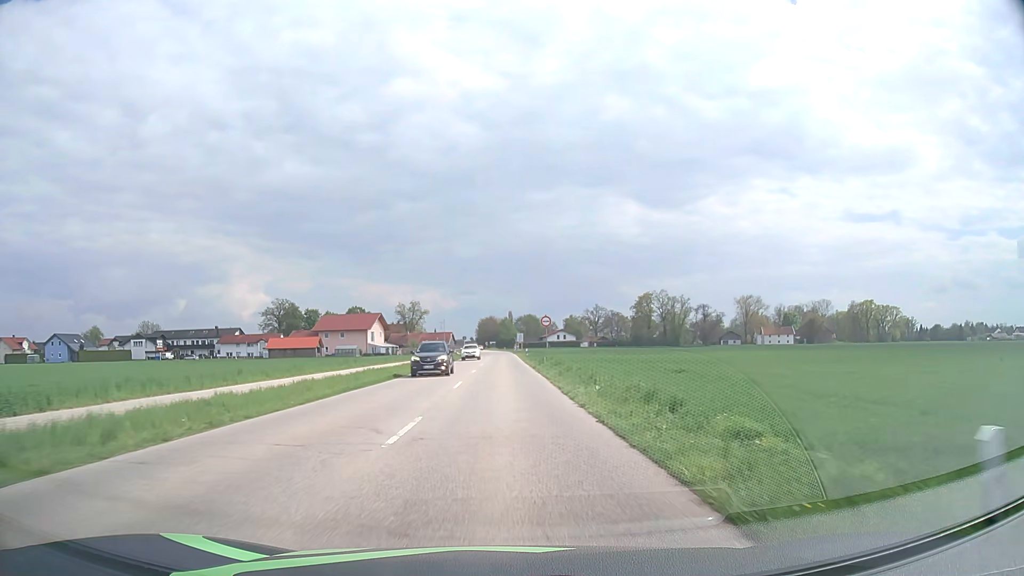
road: secondary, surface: asphalt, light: Day
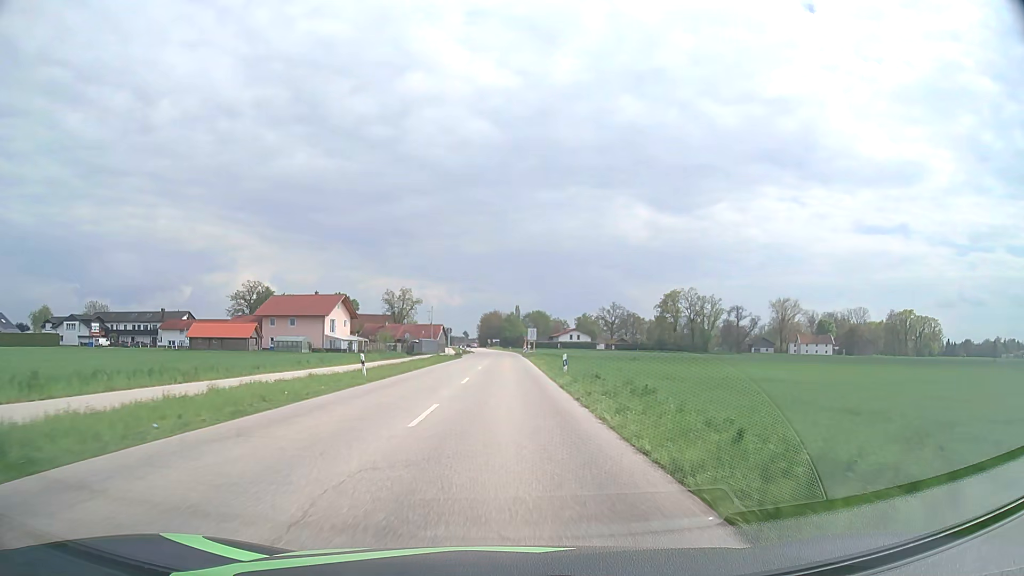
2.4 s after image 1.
(-0.2, +35.8) m; 0°
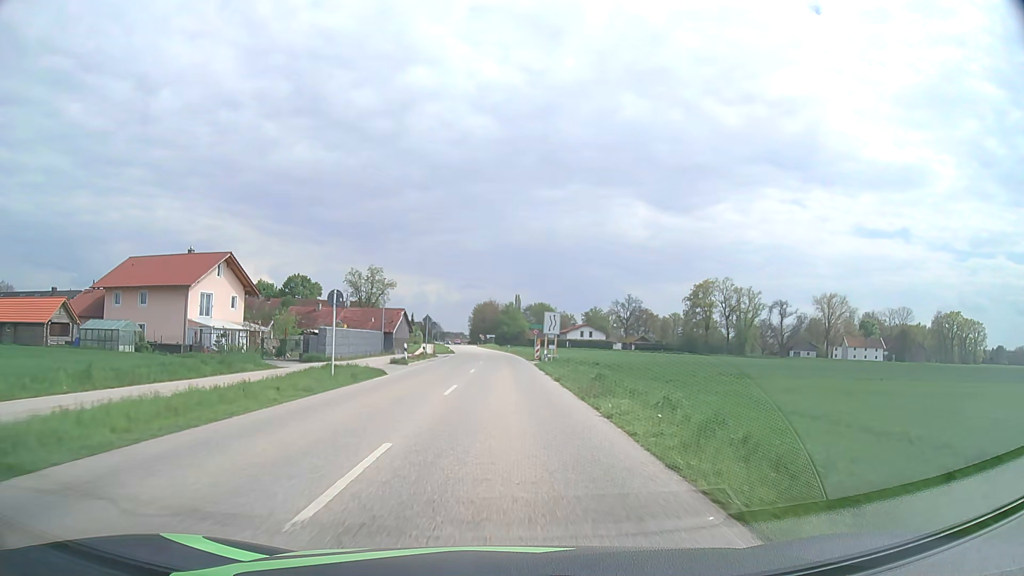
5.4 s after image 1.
(+0.1, +43.9) m; 0°
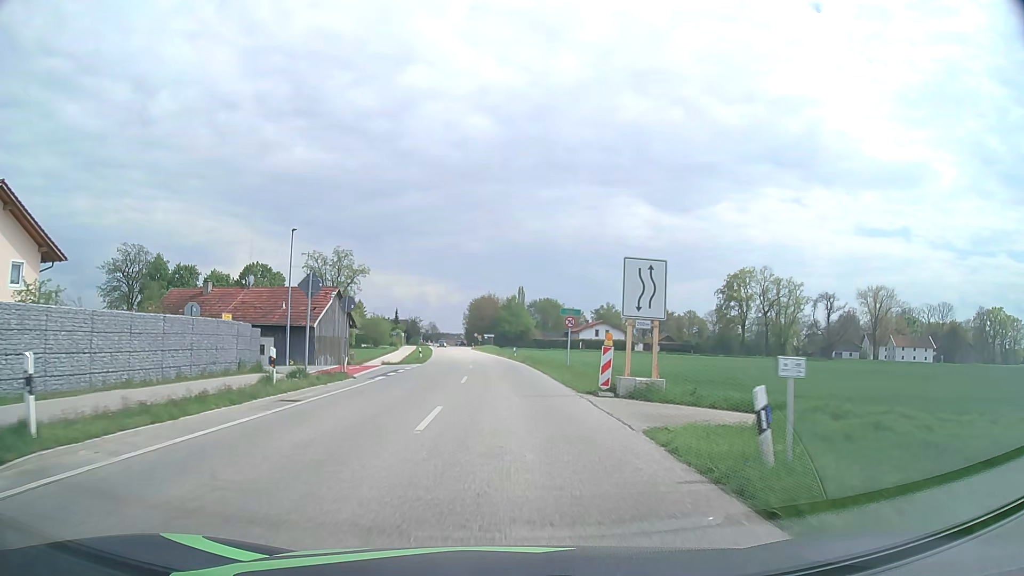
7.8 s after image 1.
(-0.3, +31.7) m; 0°
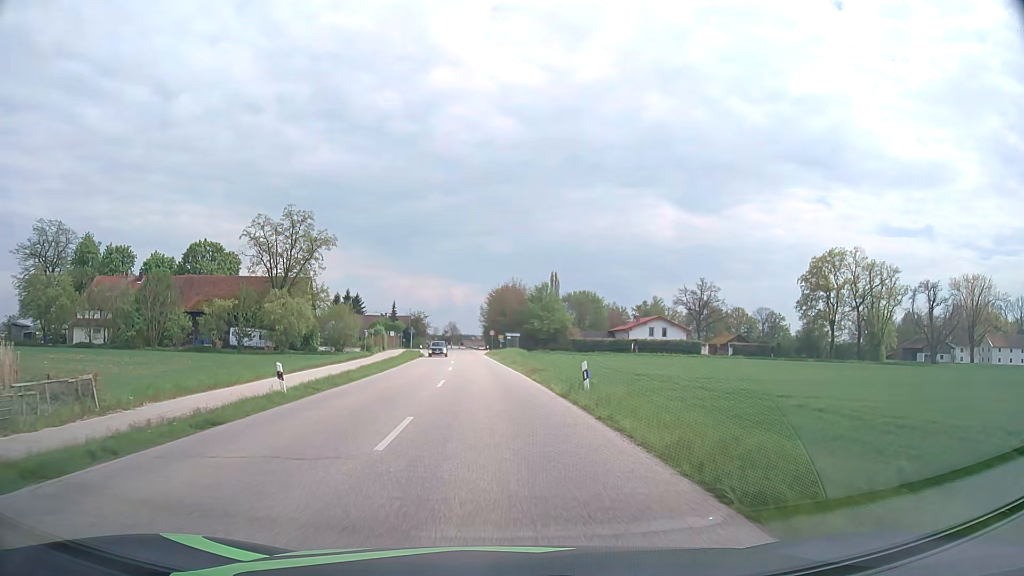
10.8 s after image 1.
(-0.5, +38.6) m; -2°
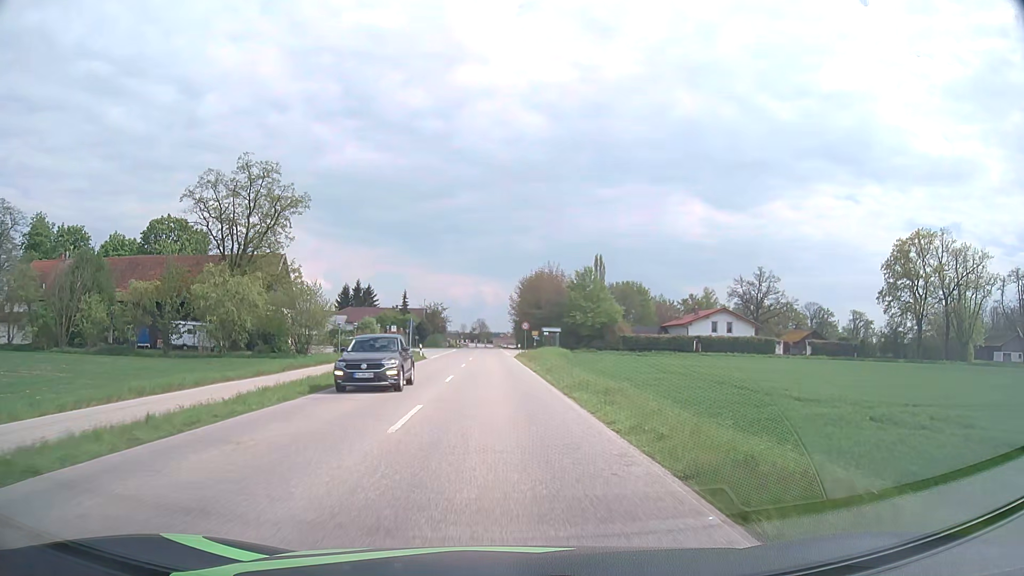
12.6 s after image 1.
(-0.5, +23.3) m; -3°
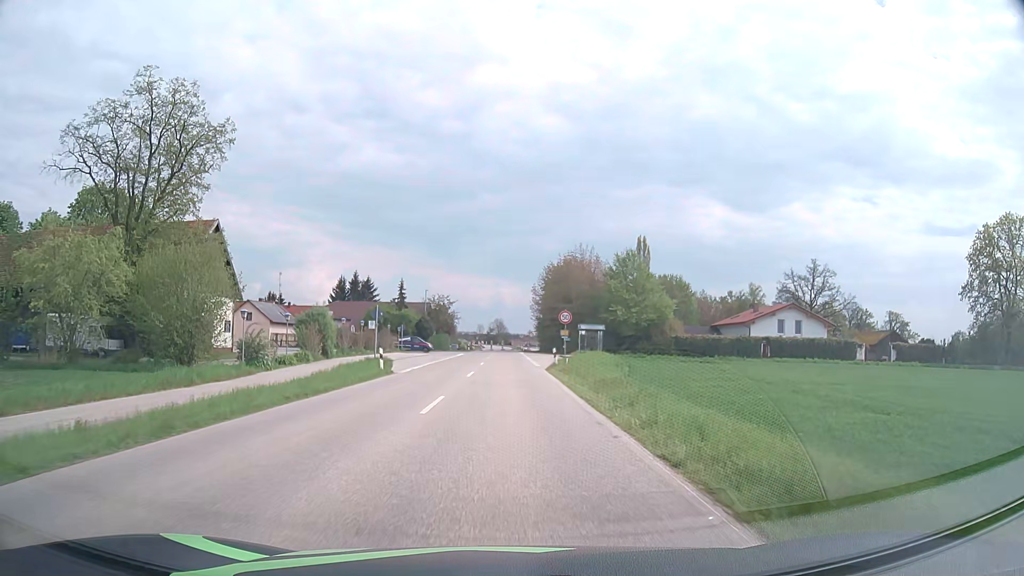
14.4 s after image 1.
(-0.3, +21.7) m; -2°
